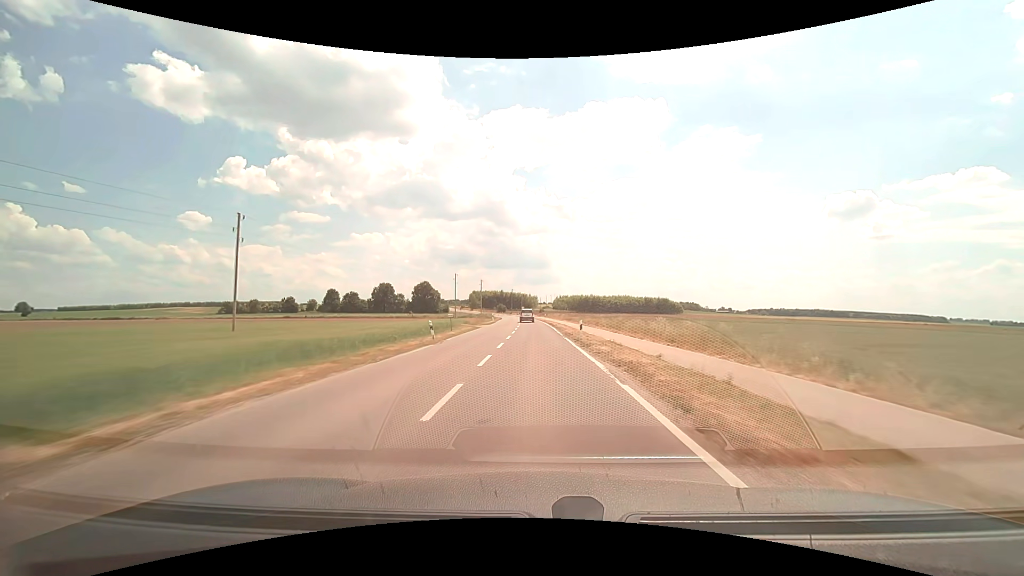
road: tertiary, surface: asphalt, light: Day
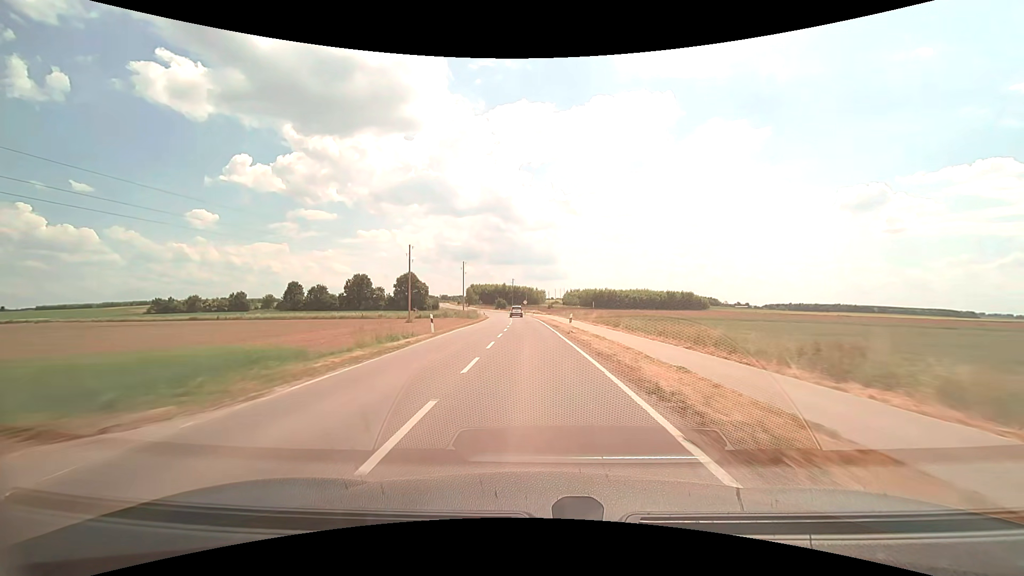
(-0.3, +44.7) m; -1°
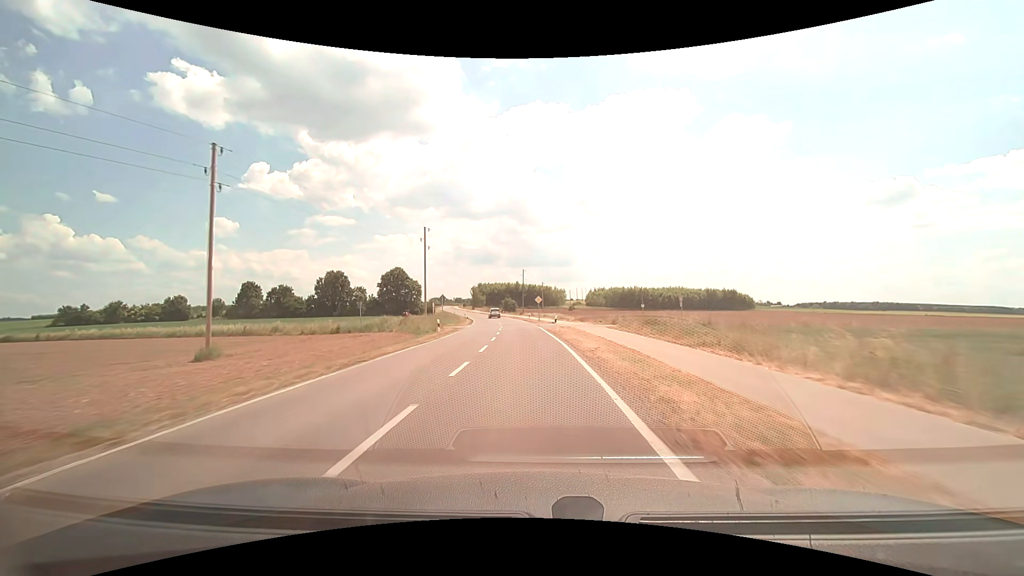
(-0.6, +42.9) m; -2°
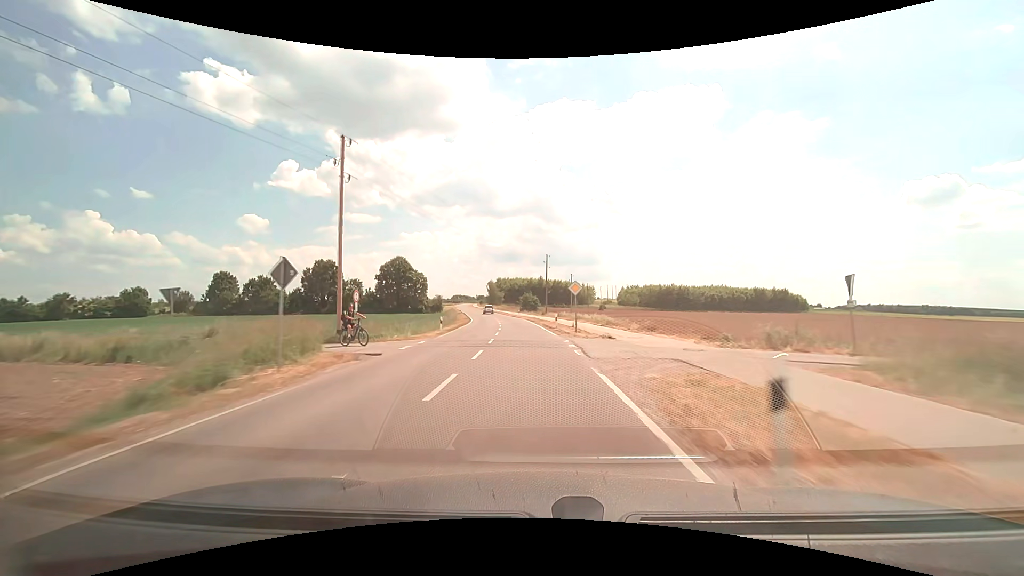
(-0.5, +27.3) m; -3°
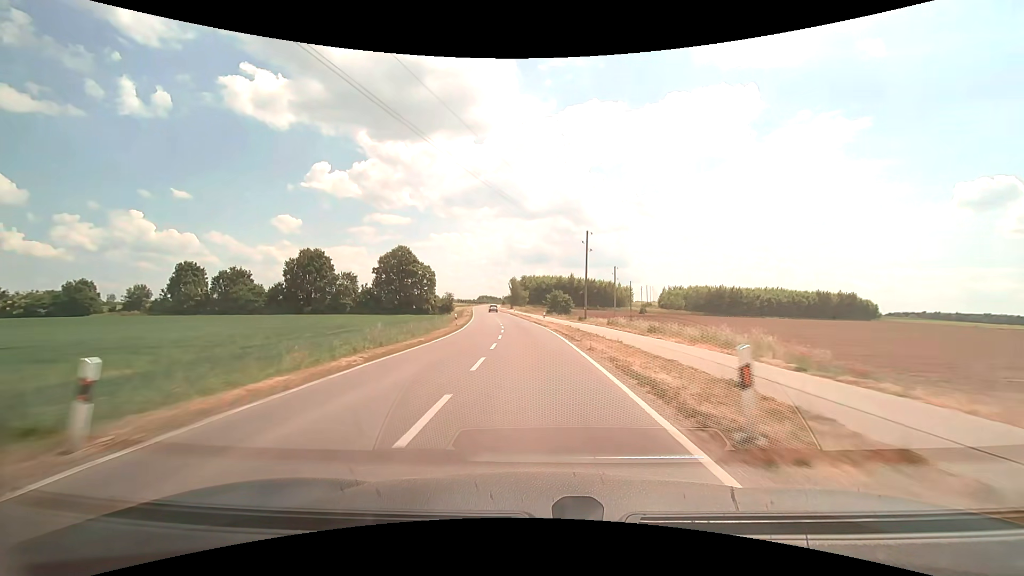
(-0.7, +26.4) m; -3°
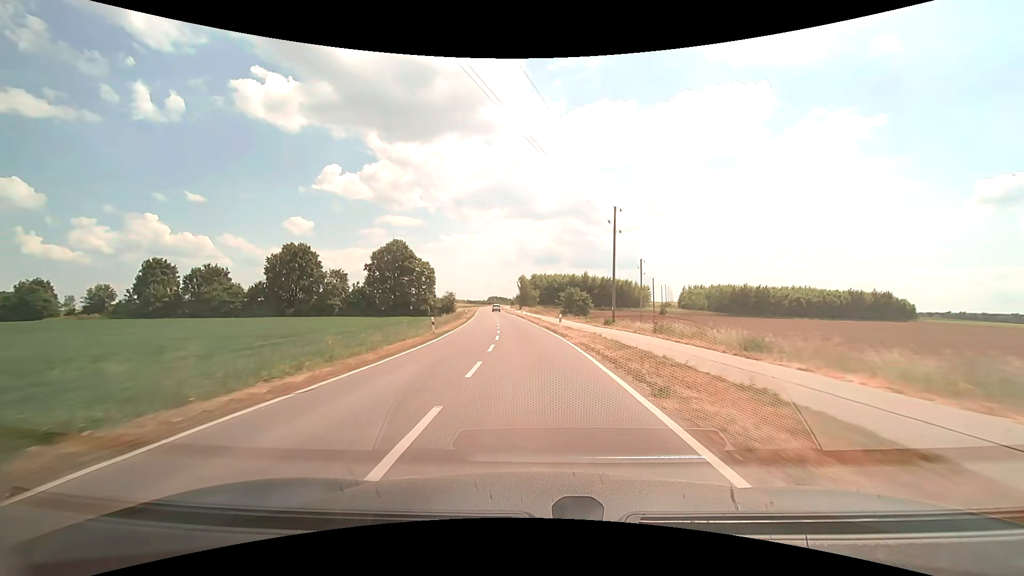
(-0.1, +13.2) m; -1°
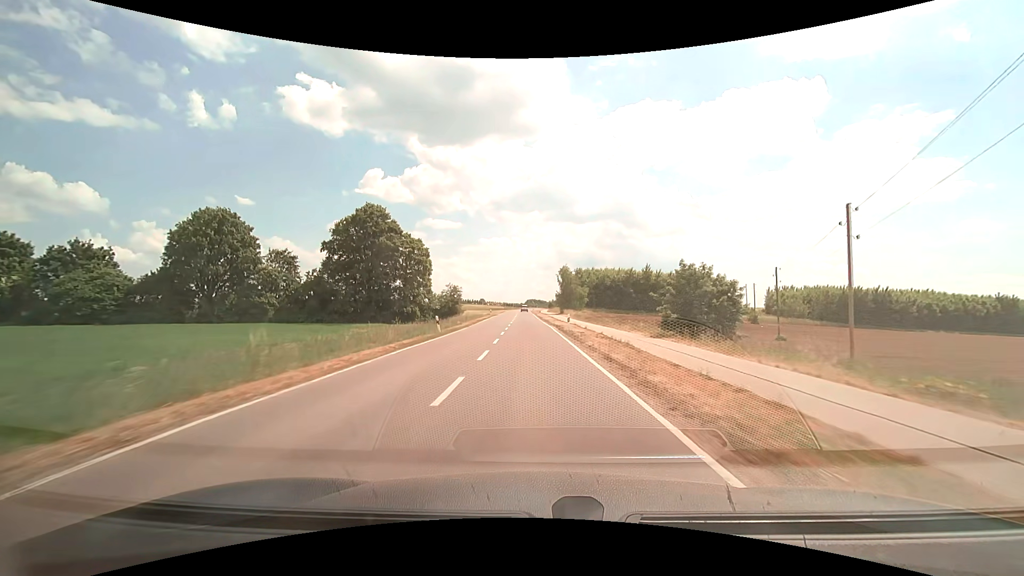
(-1.7, +40.0) m; -4°
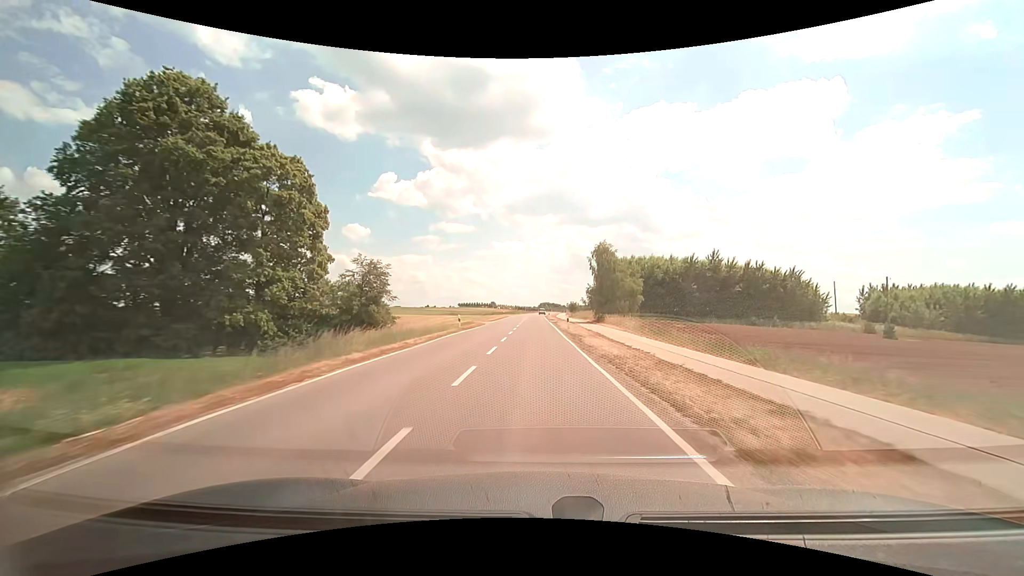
(-0.9, +41.3) m; -2°
(0, +10) (0, +20) (0, +30) (0, +40) (0, +50) (0, +60) (0, +70) (0, +80) (0, +90) (0, +100) m
